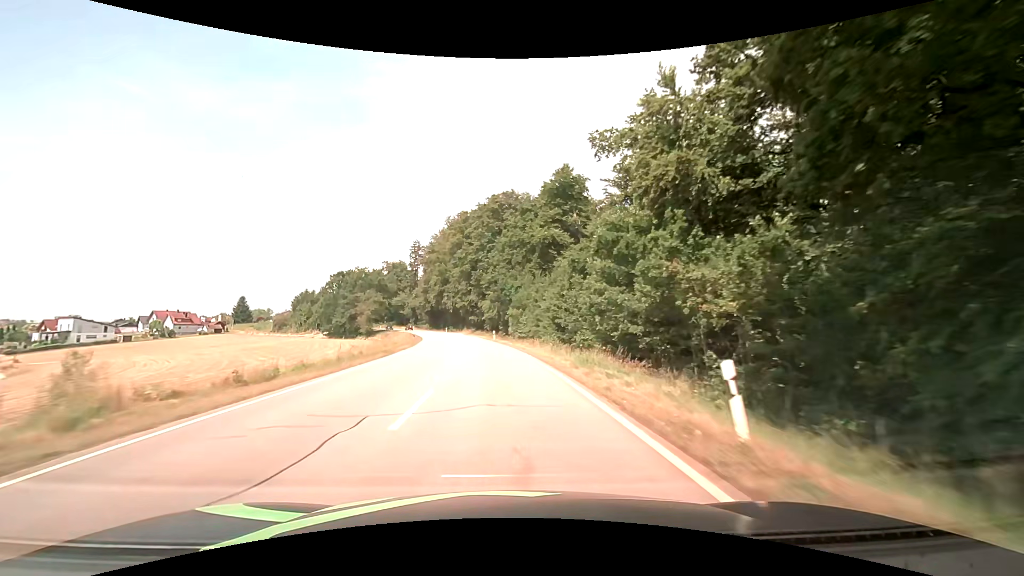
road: secondary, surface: asphalt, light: Day
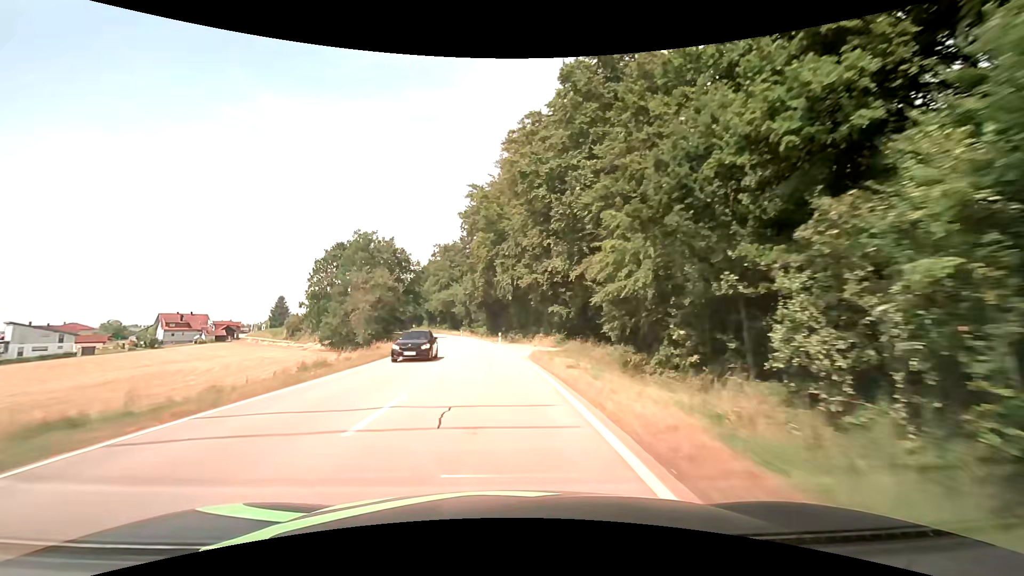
(-4.0, +60.1) m; -9°
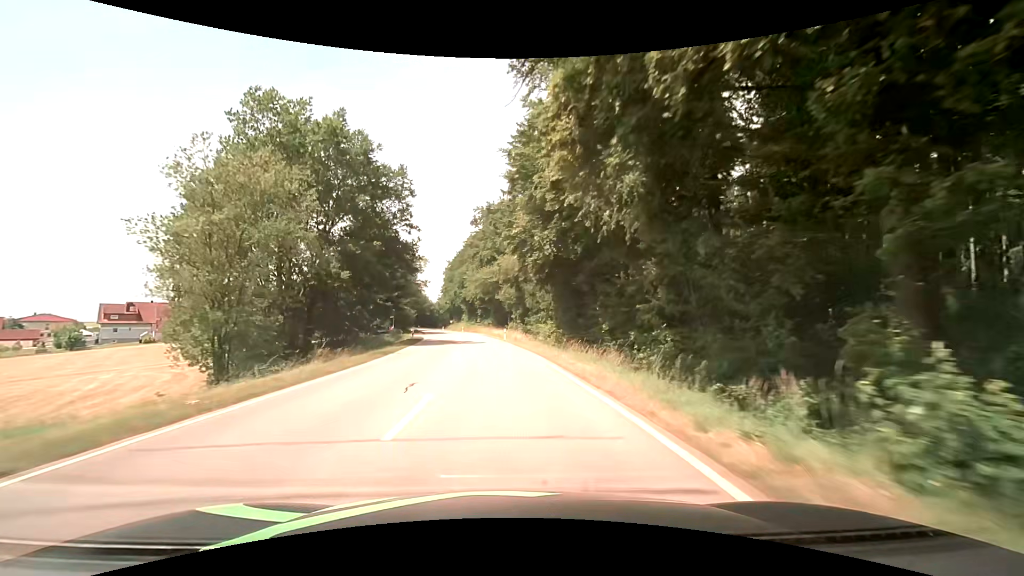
(-3.1, +48.2) m; -7°
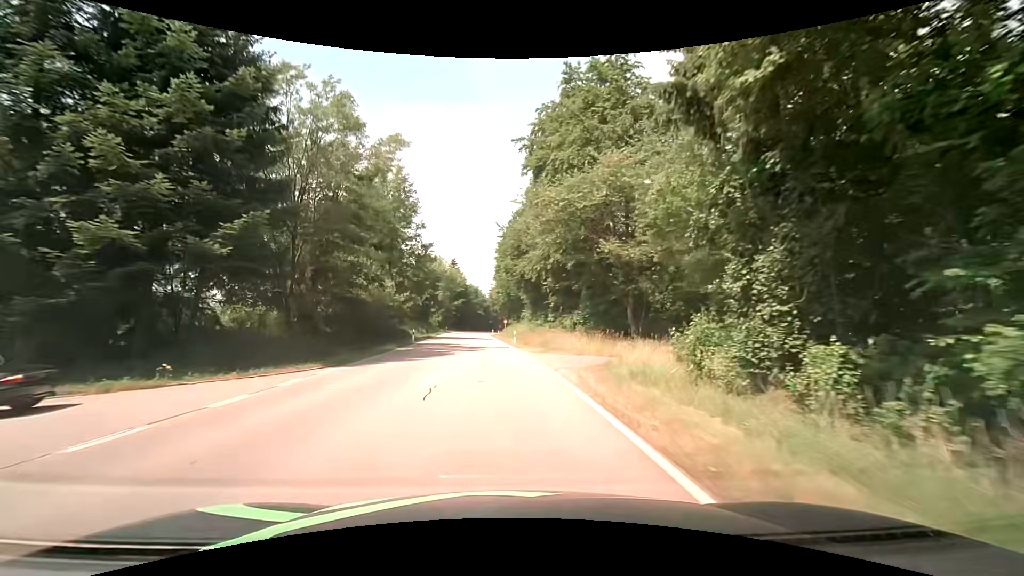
(-2.7, +53.9) m; -8°
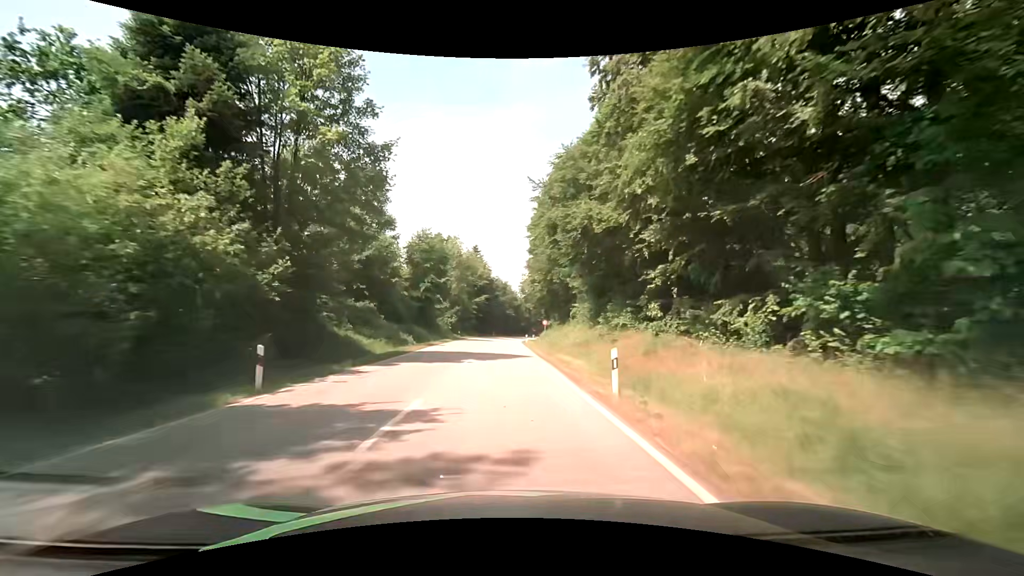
(-0.8, +29.2) m; -3°
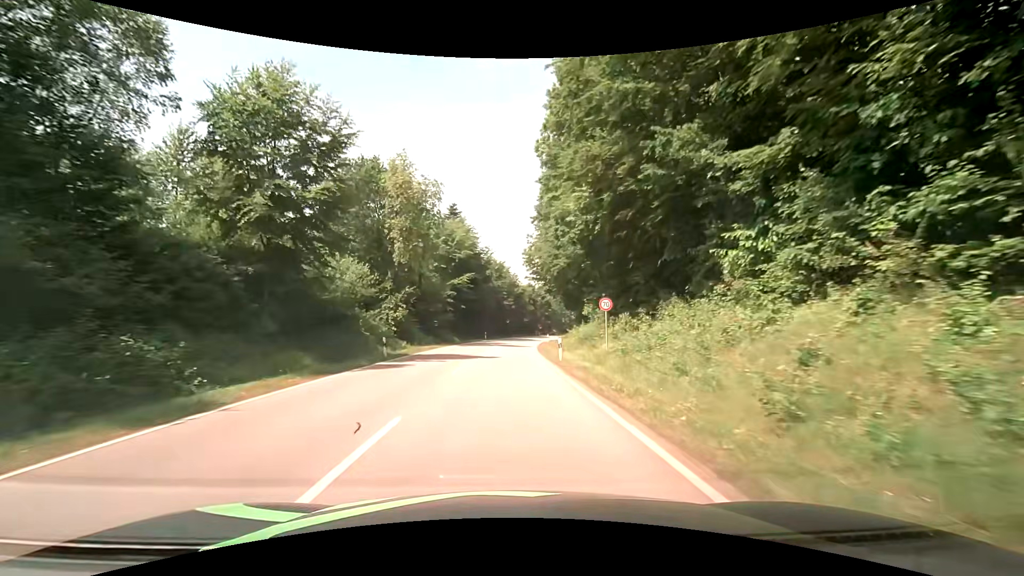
(-0.1, +37.8) m; 0°
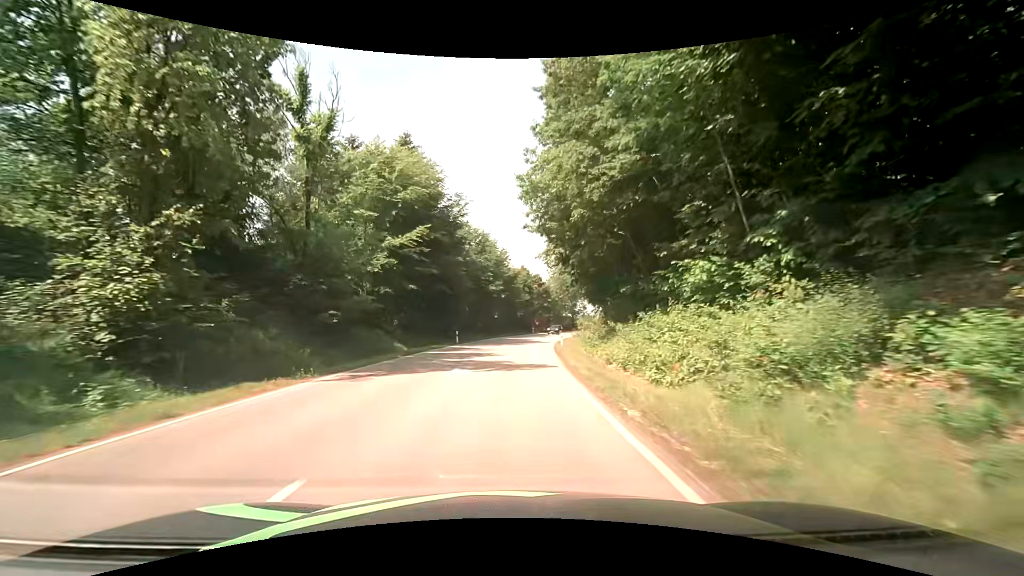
(+0.4, +26.7) m; +1°
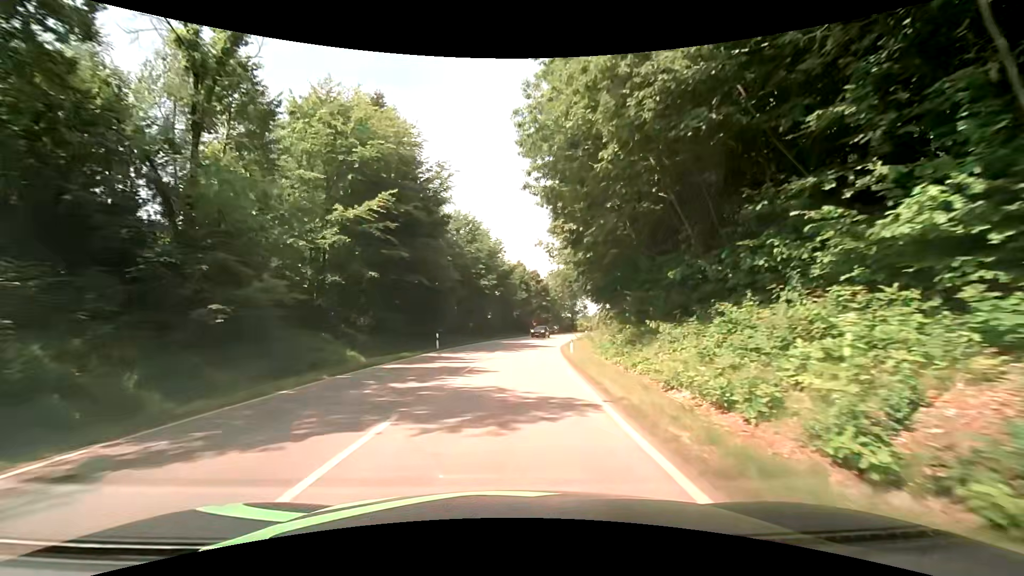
(0.0, +8.7) m; +1°
(0, +10) (+1, +20) (+1, +30) (+3, +40) (+4, +50) (+6, +60) (+8, +69) (+11, +79) (+14, +89) (+17, +98) m
